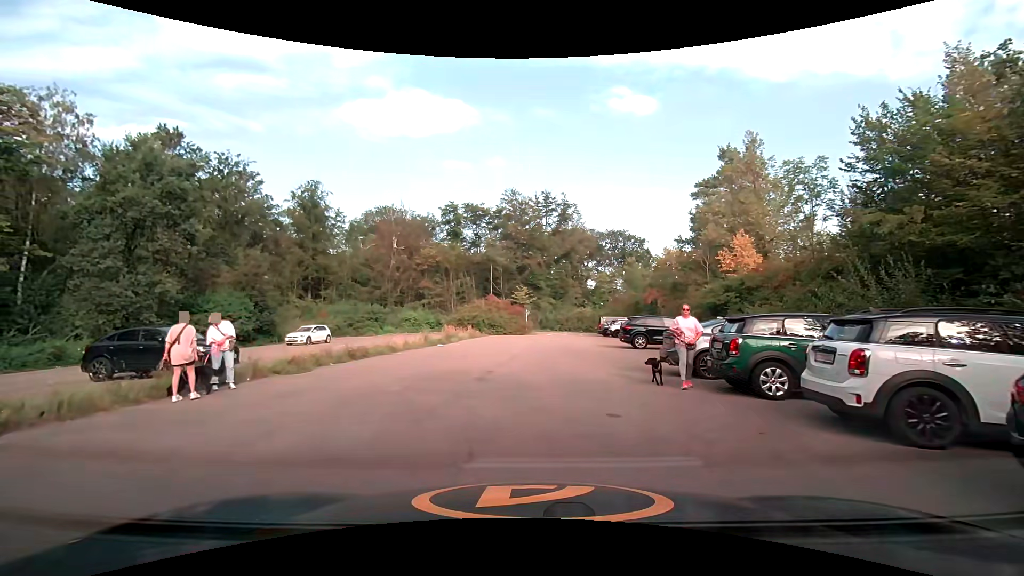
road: service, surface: asphalt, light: Day
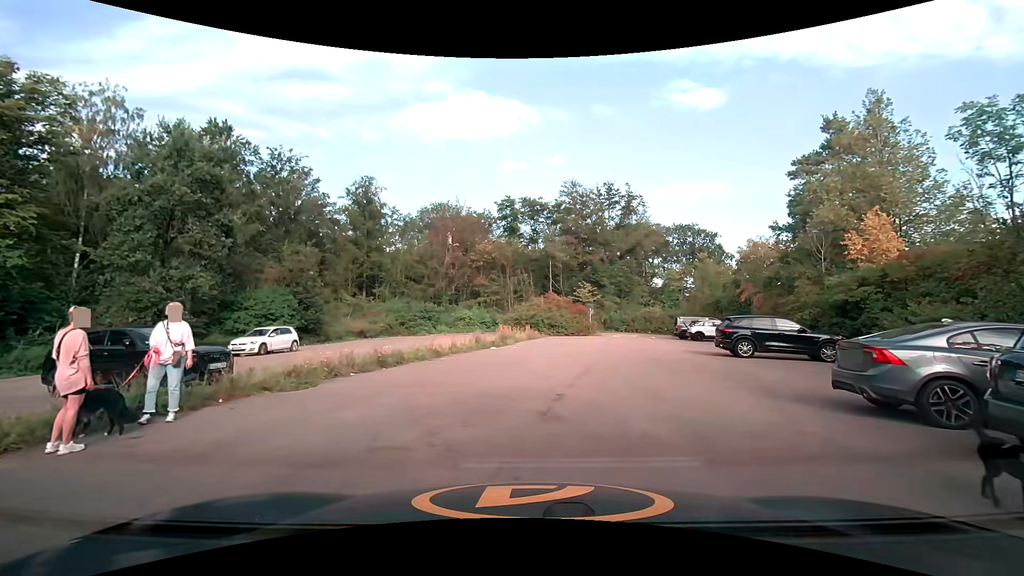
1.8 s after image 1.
(-0.3, +4.4) m; -8°
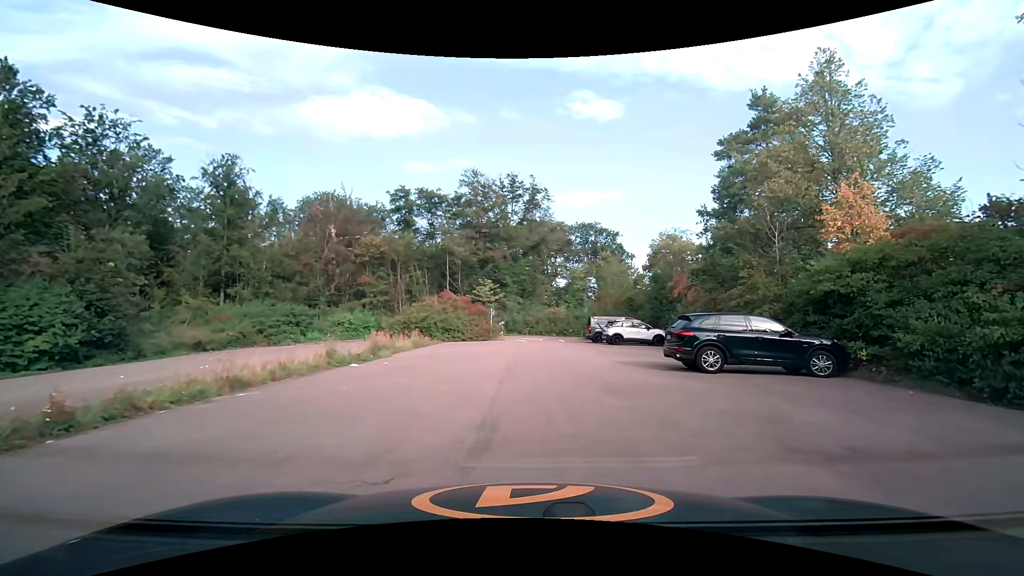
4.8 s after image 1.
(+0.6, +7.4) m; +13°
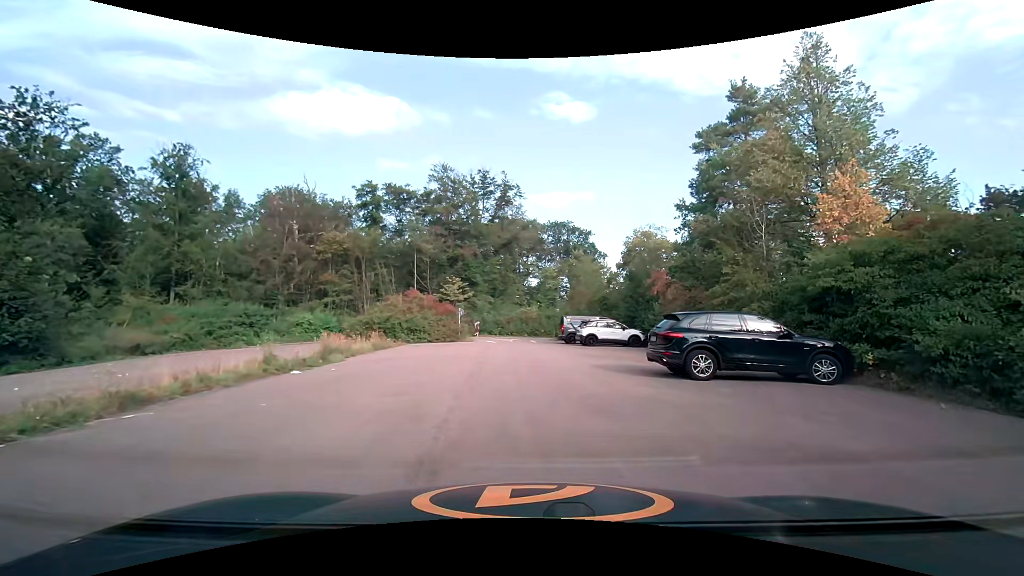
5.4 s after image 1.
(0.0, +2.0) m; +3°
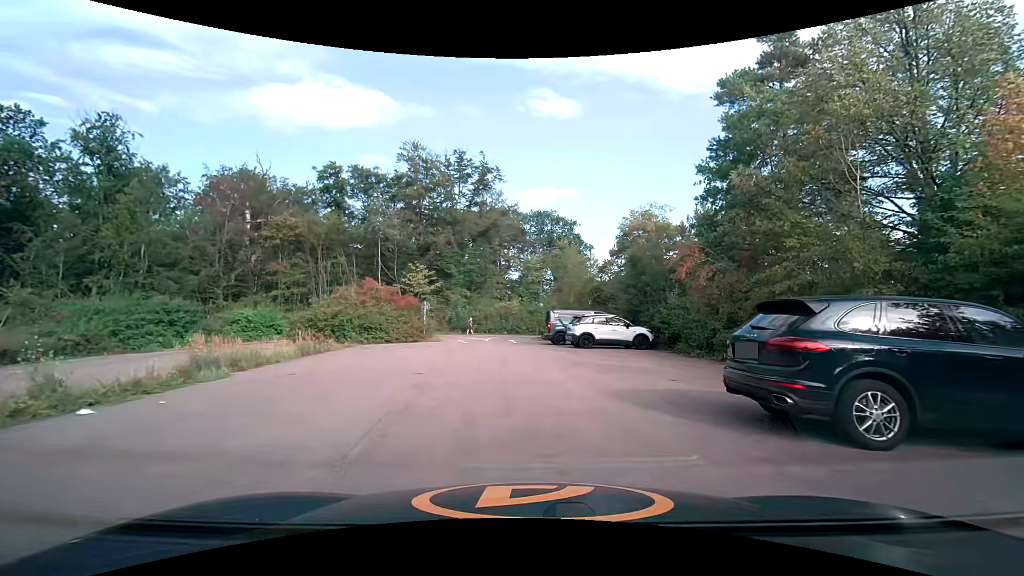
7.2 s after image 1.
(+0.1, +6.7) m; +1°
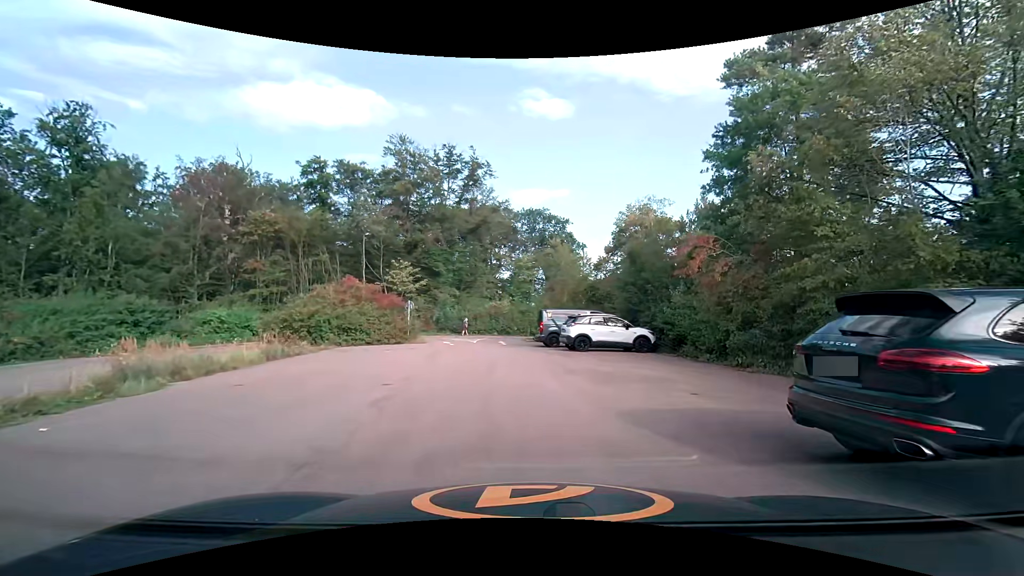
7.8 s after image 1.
(0.0, +2.0) m; +1°
